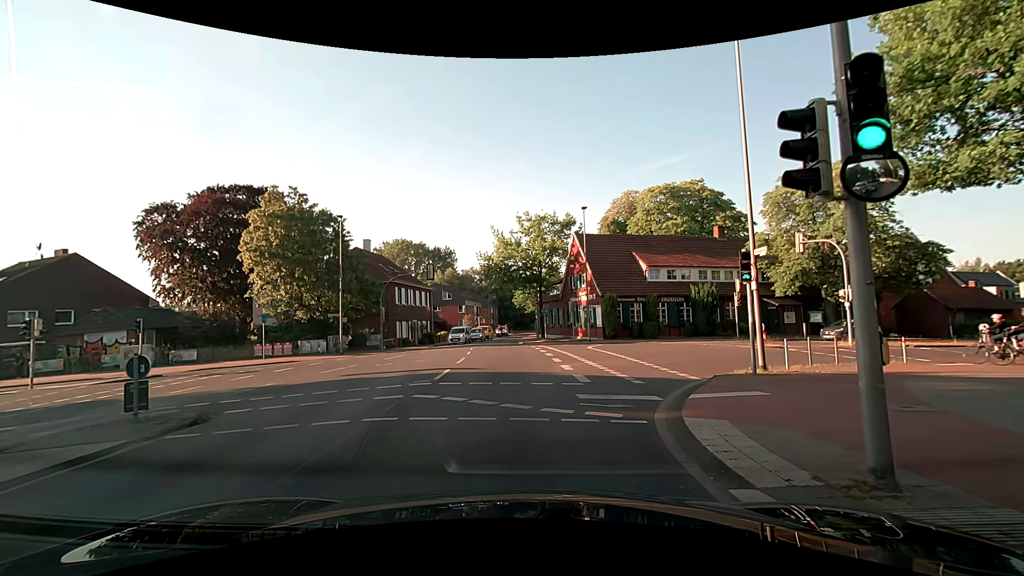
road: secondary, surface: asphalt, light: Day
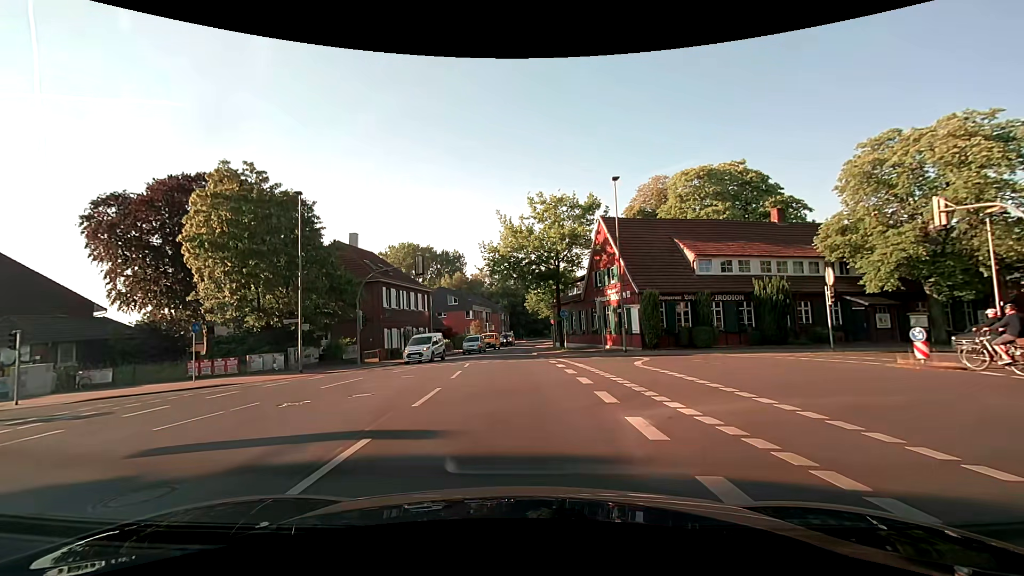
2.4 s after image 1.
(-0.1, +9.4) m; -3°
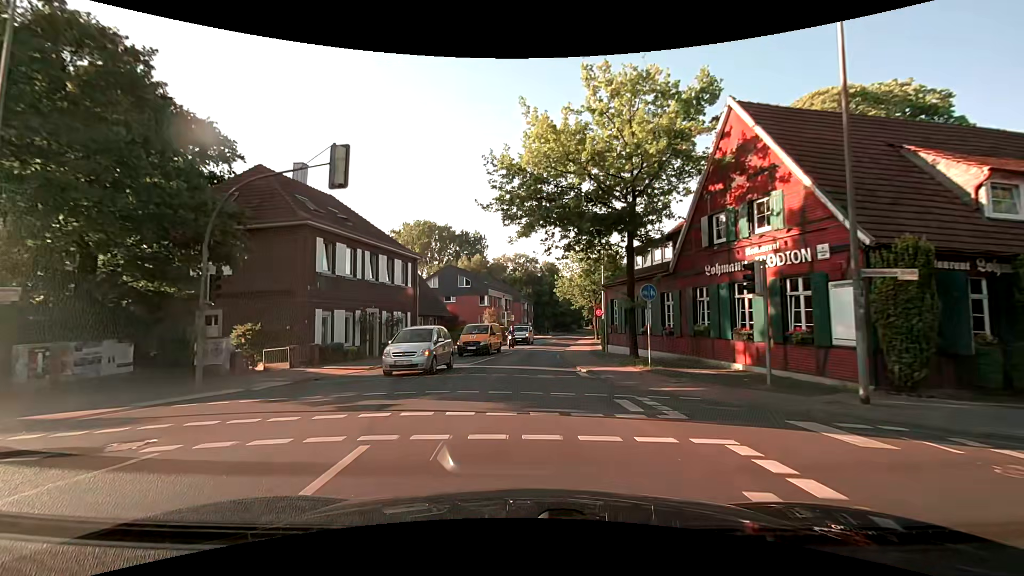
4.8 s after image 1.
(-0.2, +18.9) m; -2°
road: tertiary
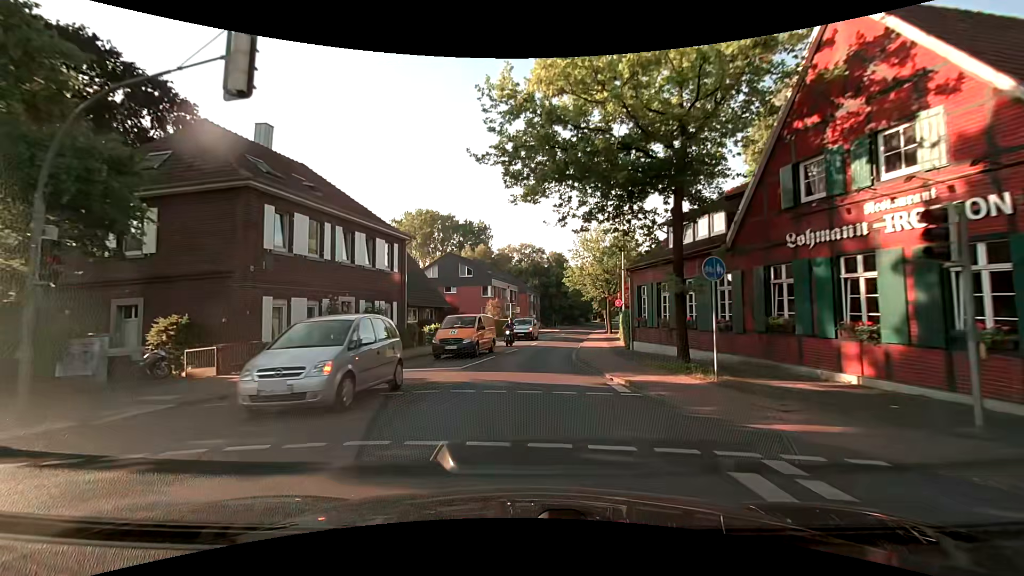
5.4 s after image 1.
(0.0, +5.6) m; -1°
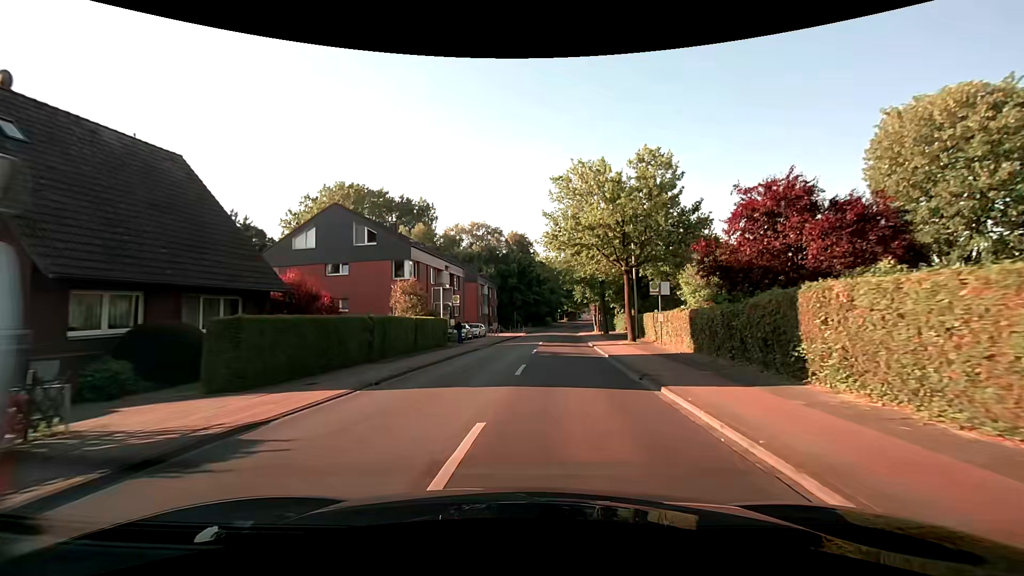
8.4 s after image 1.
(+0.8, +29.3) m; +4°
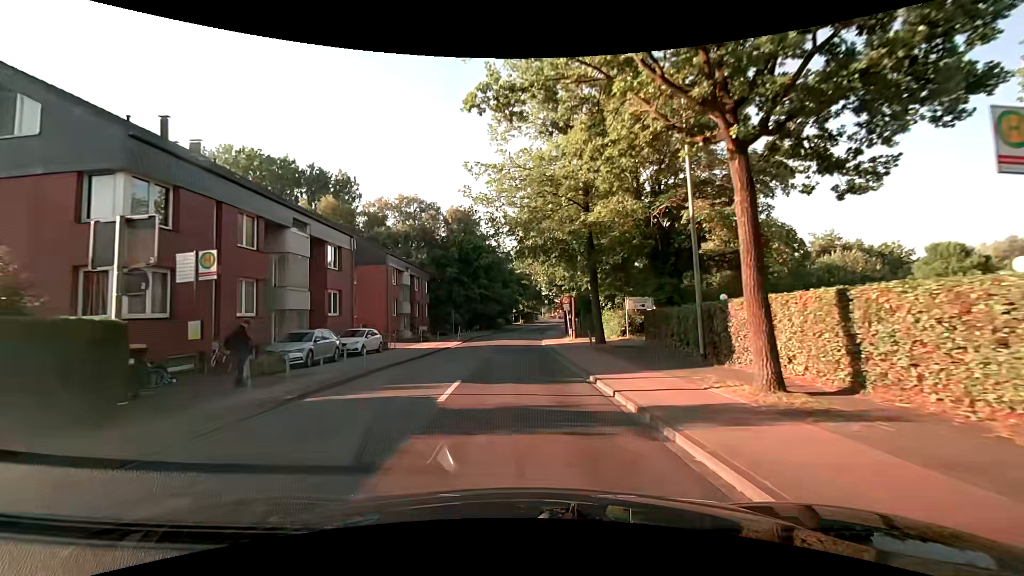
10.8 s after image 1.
(+1.8, +22.8) m; +6°
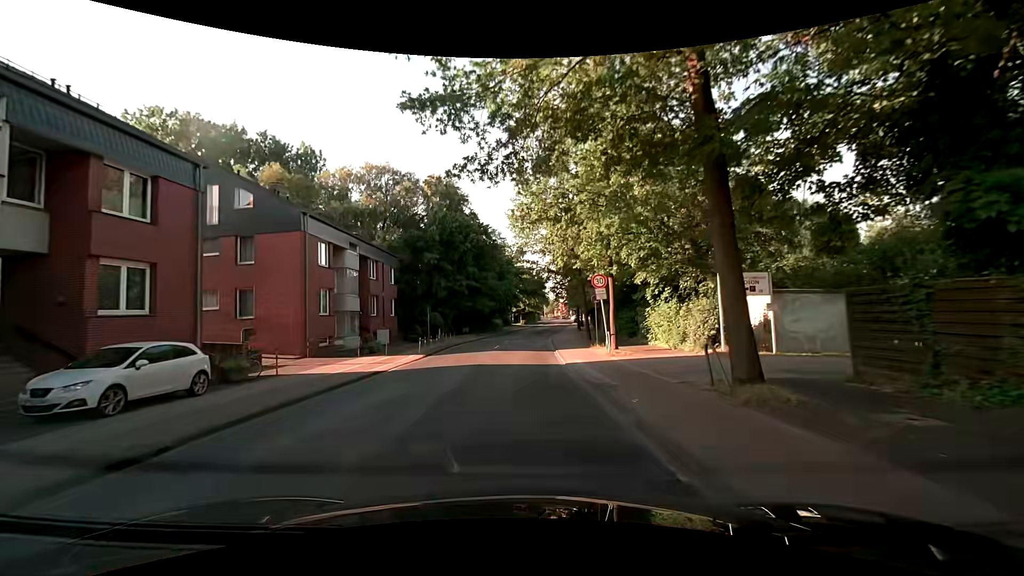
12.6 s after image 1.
(+0.1, +16.3) m; 0°
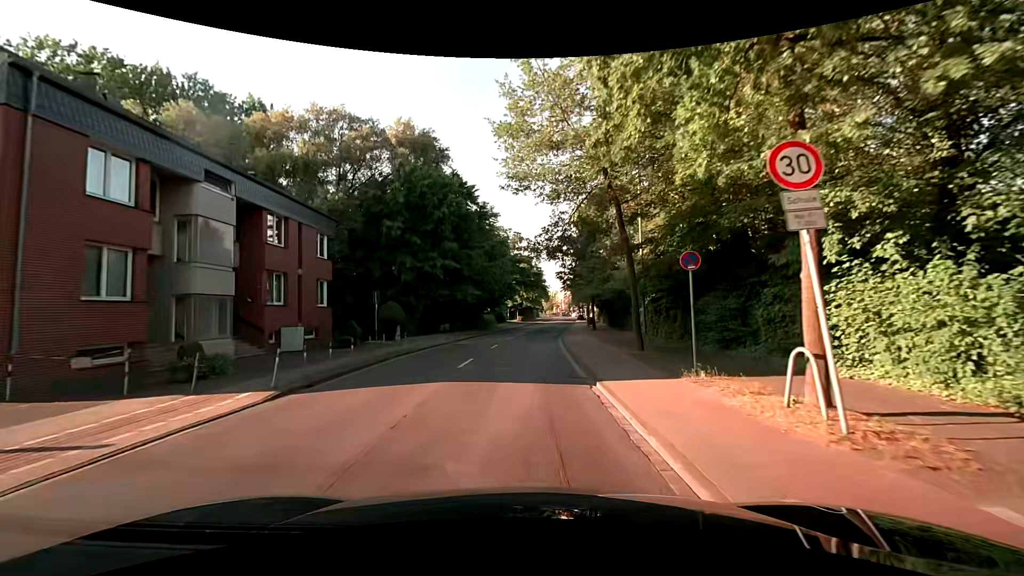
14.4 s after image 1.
(0.0, +15.1) m; +1°
(0, +10) (0, +20) (0, +30) (+1, +40) (+2, +50) (+3, +60) (+4, +70) (+5, +80) (+6, +90) (+8, +100) m
